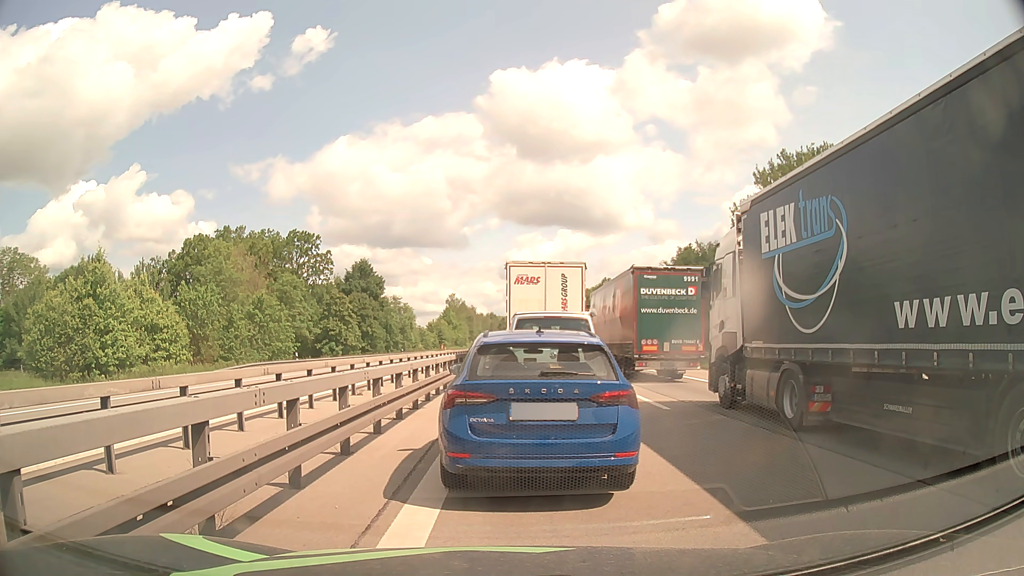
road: motorway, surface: asphalt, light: Day
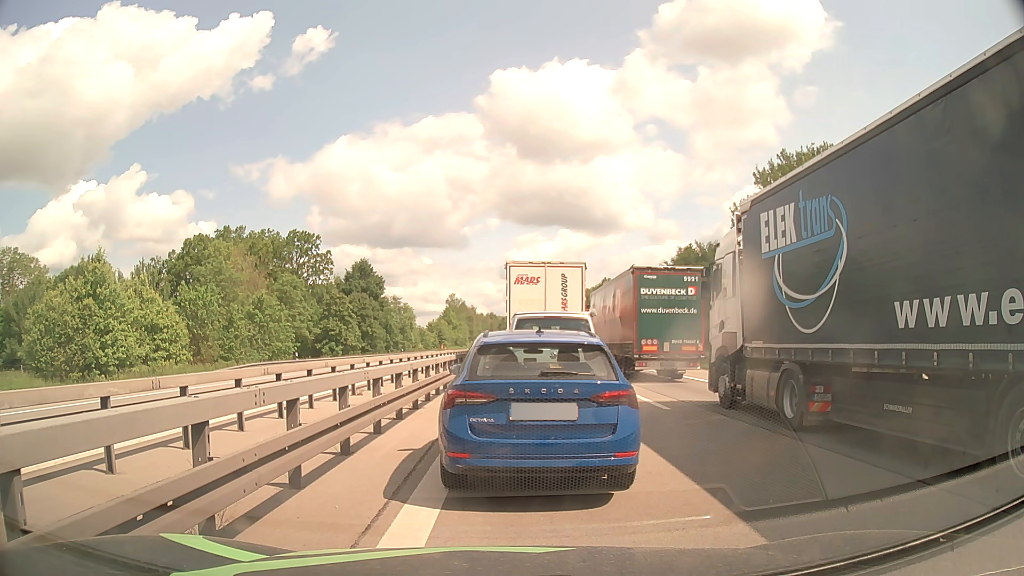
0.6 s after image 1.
(0.0, 0.0) m; 0°
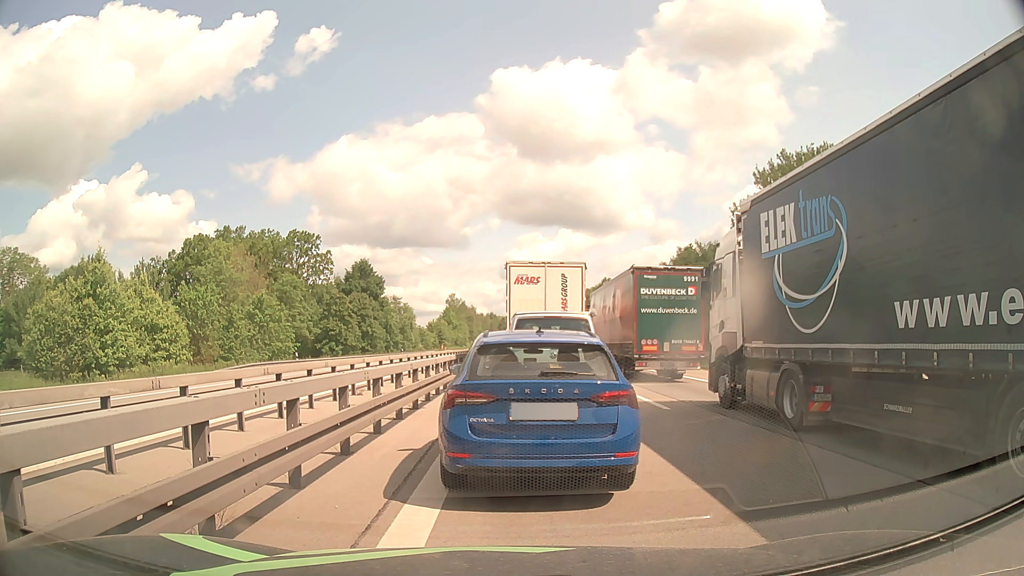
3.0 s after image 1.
(0.0, 0.0) m; 0°
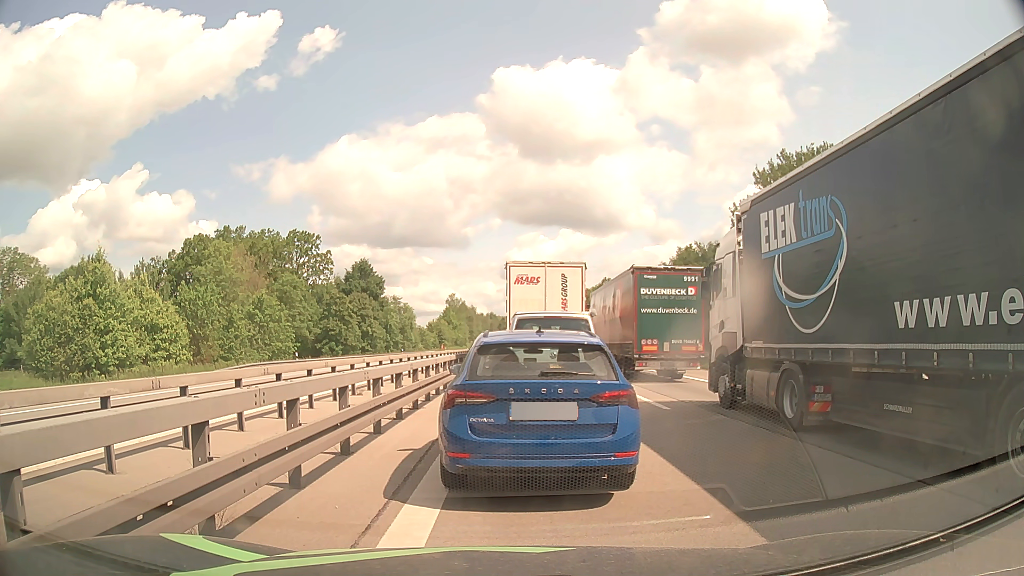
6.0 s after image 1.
(0.0, 0.0) m; 0°
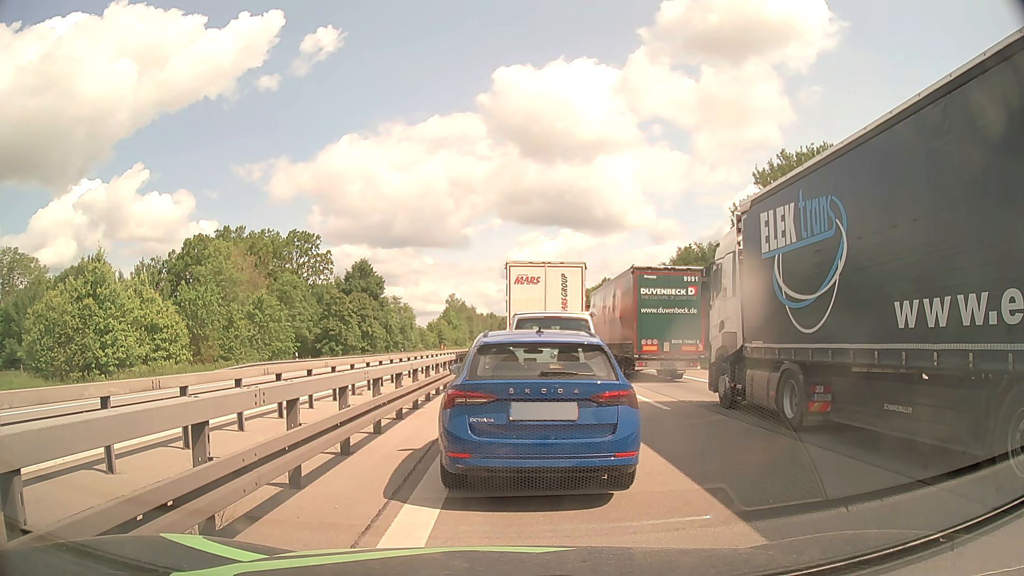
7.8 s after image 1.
(0.0, 0.0) m; 0°
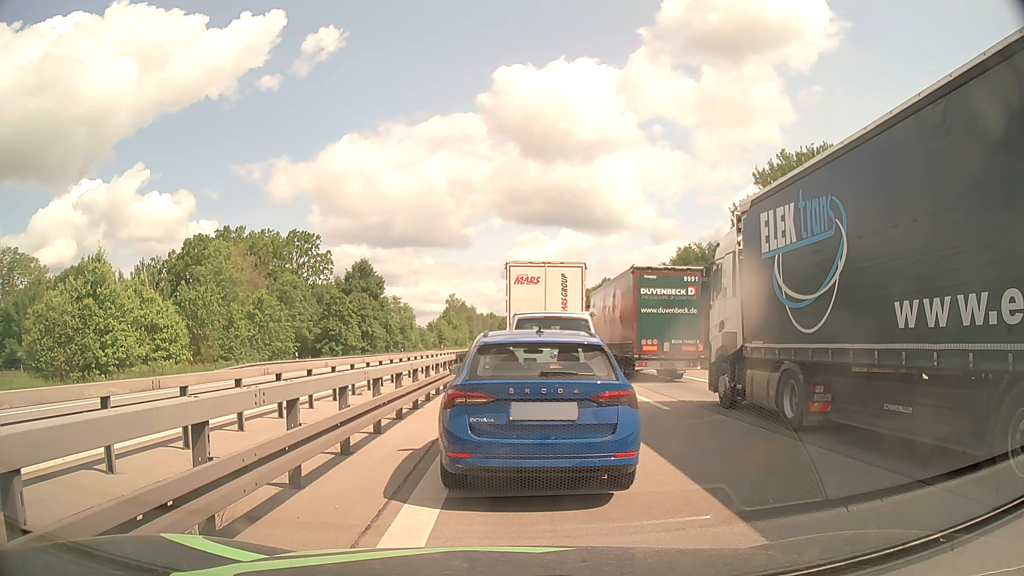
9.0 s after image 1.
(0.0, 0.0) m; 0°
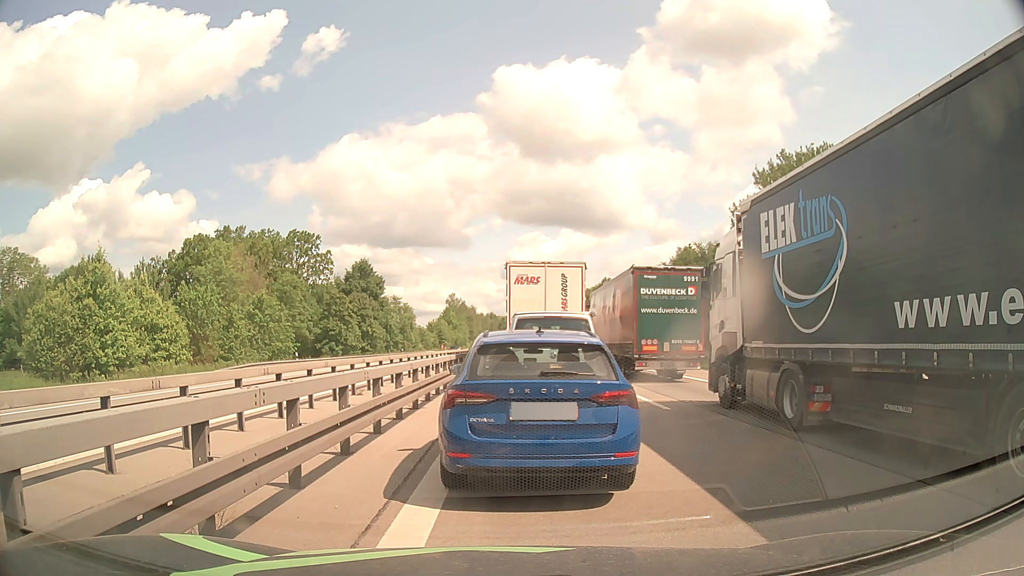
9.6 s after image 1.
(0.0, 0.0) m; 0°
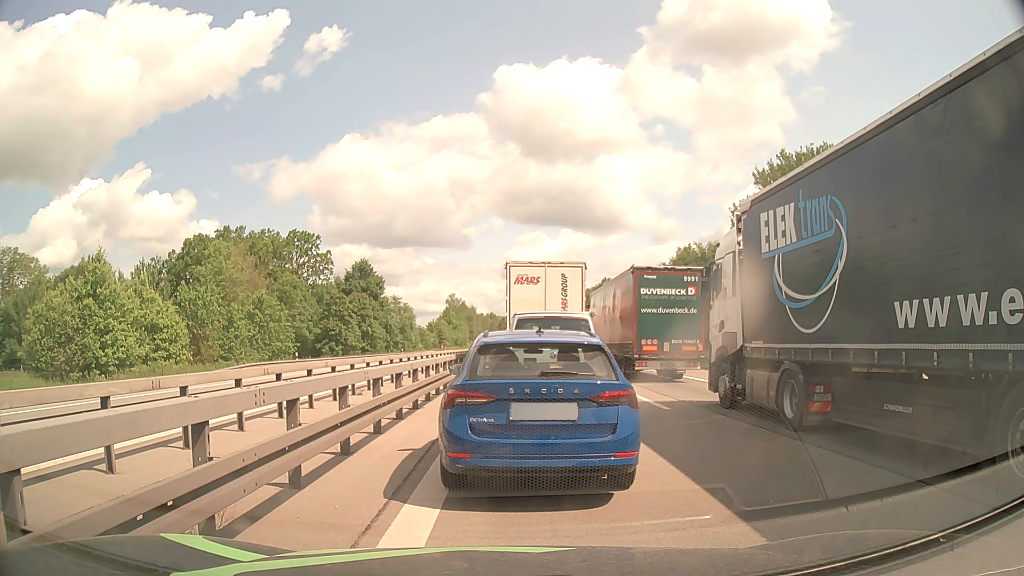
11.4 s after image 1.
(0.0, 0.0) m; 0°
